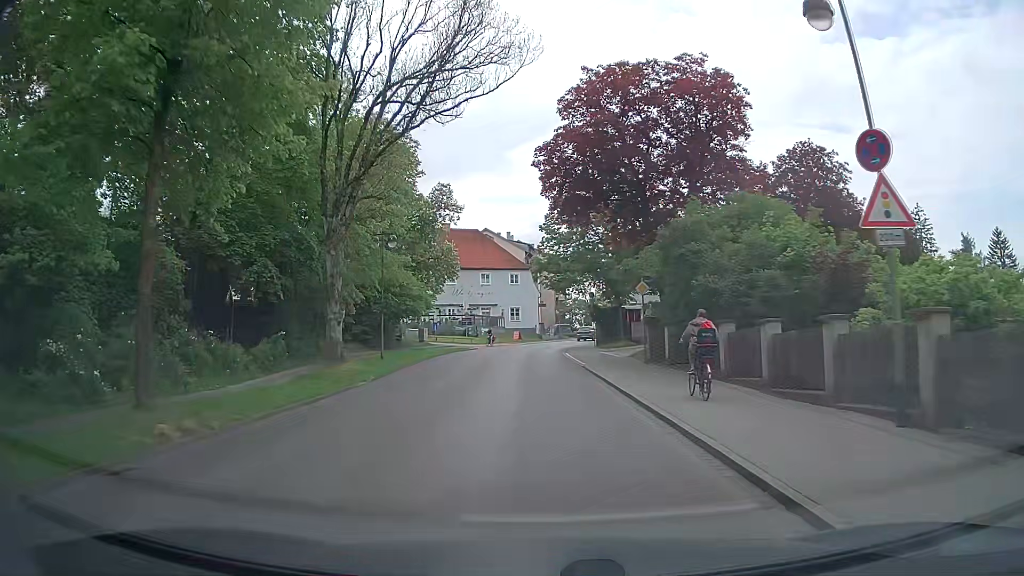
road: tertiary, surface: asphalt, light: Day
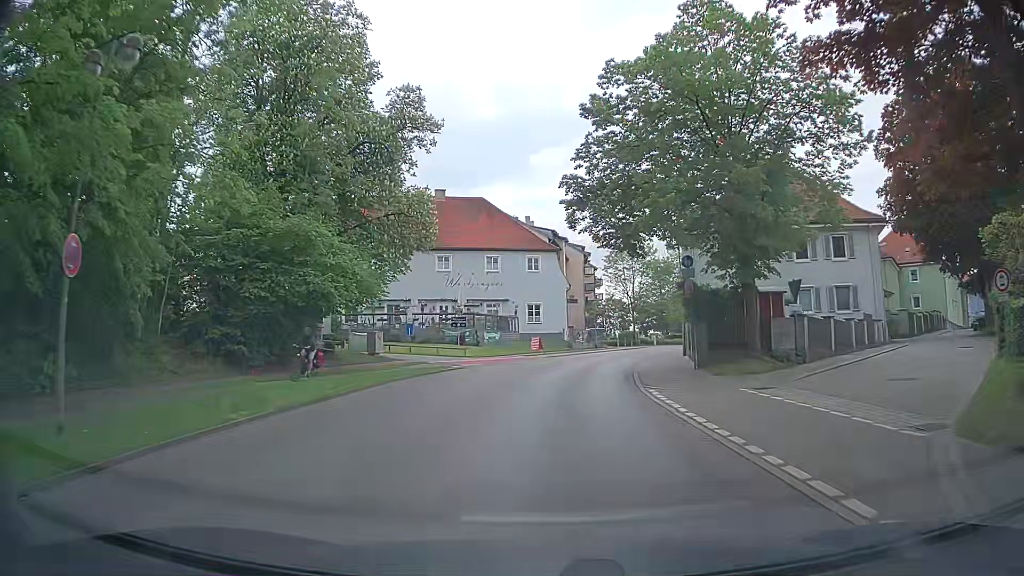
(-0.9, +23.8) m; -2°
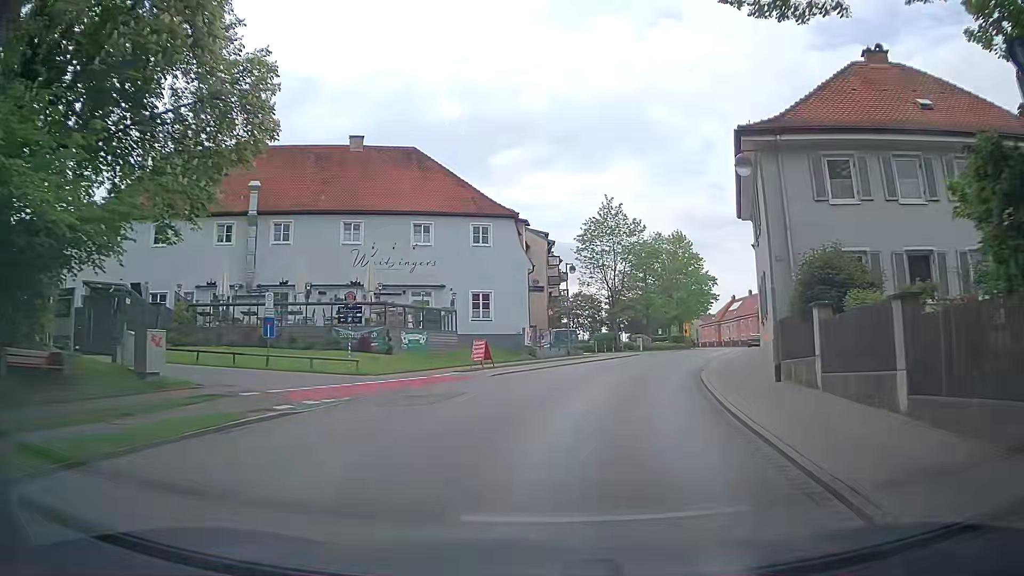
(+0.1, +17.9) m; +3°
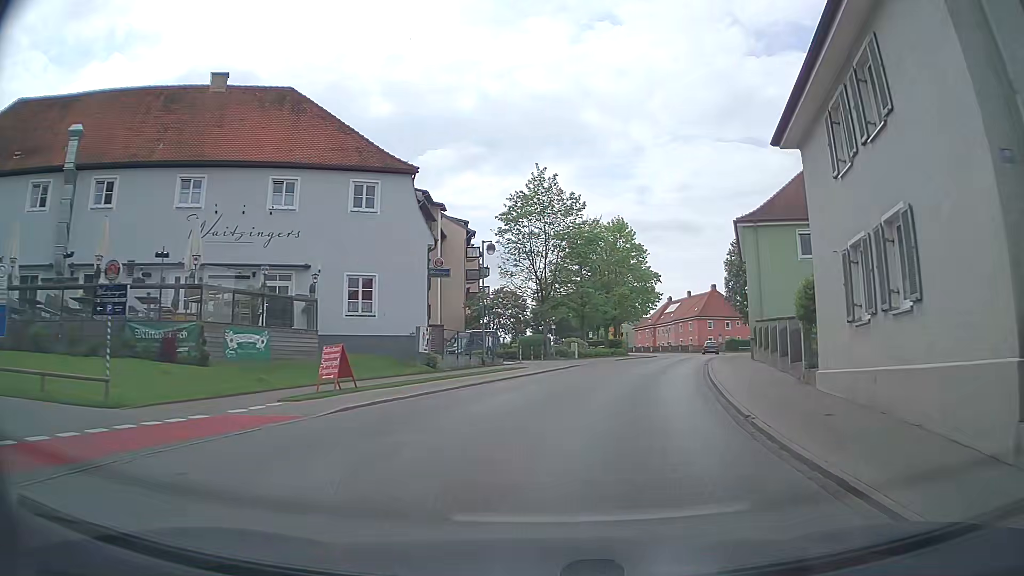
(+0.5, +11.8) m; +6°
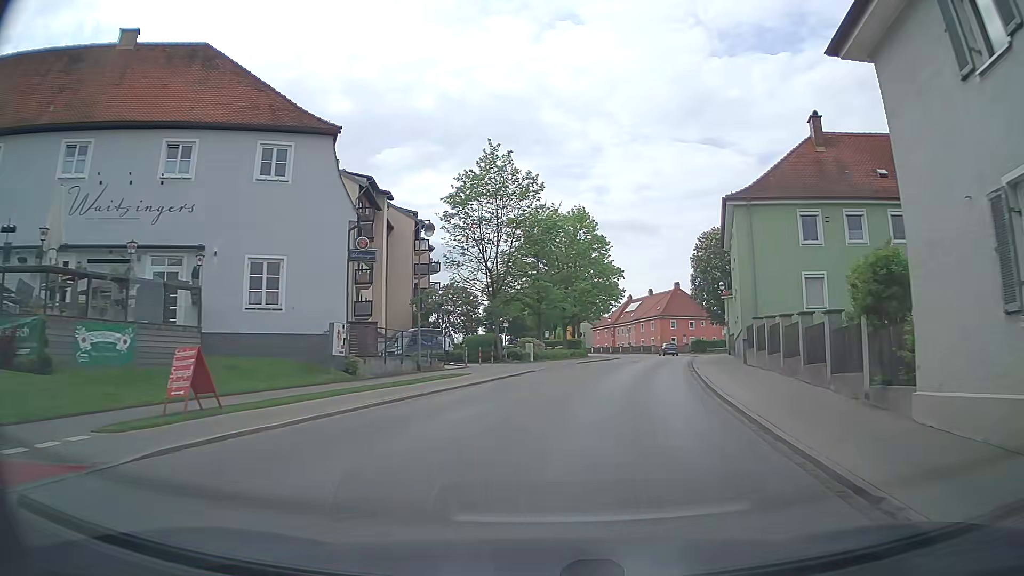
(+0.2, +5.9) m; +3°
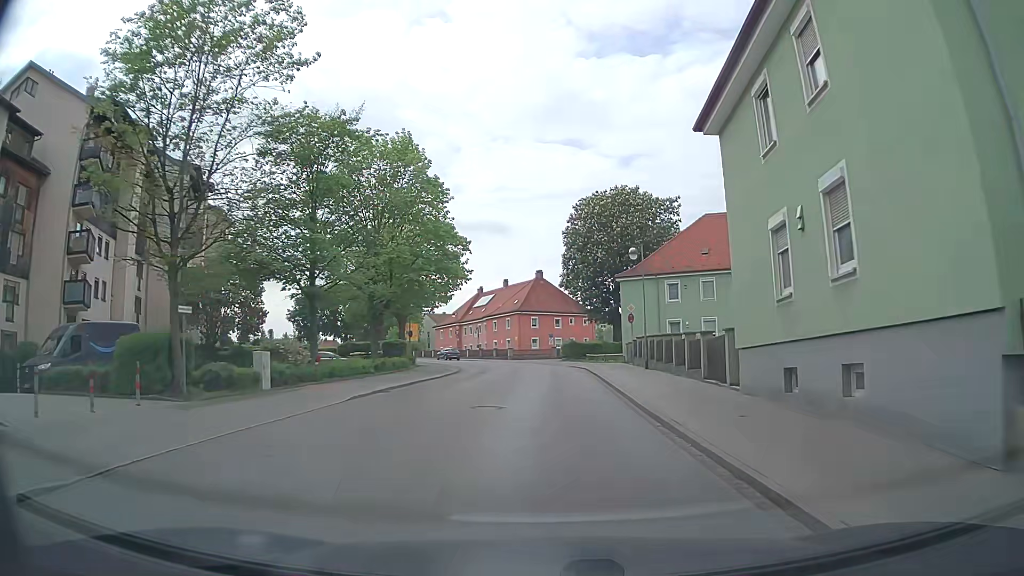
(+2.9, +23.0) m; +13°
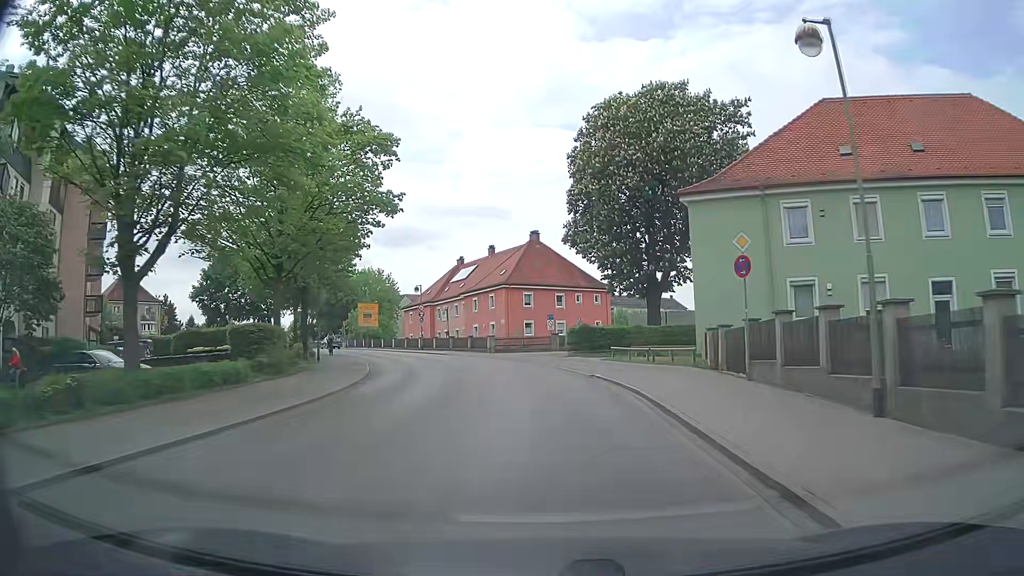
(+0.2, +24.4) m; 0°
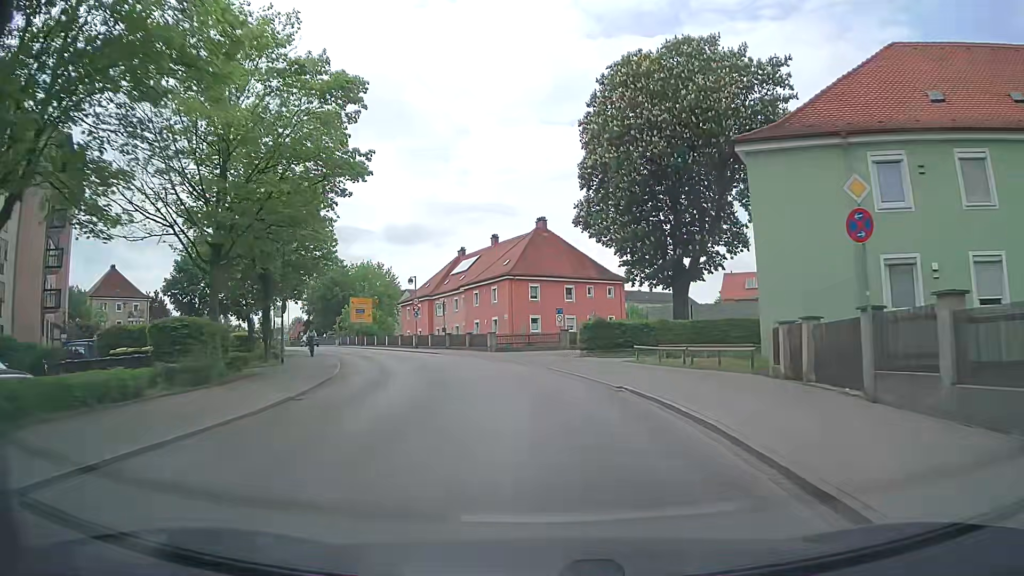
(0.0, +6.3) m; 0°
(0, +10) (-1, +20) (-3, +30) (-6, +39) (-10, +48) (-15, +57) (-20, +66) (-25, +74) (-31, +83) (-36, +91) m
